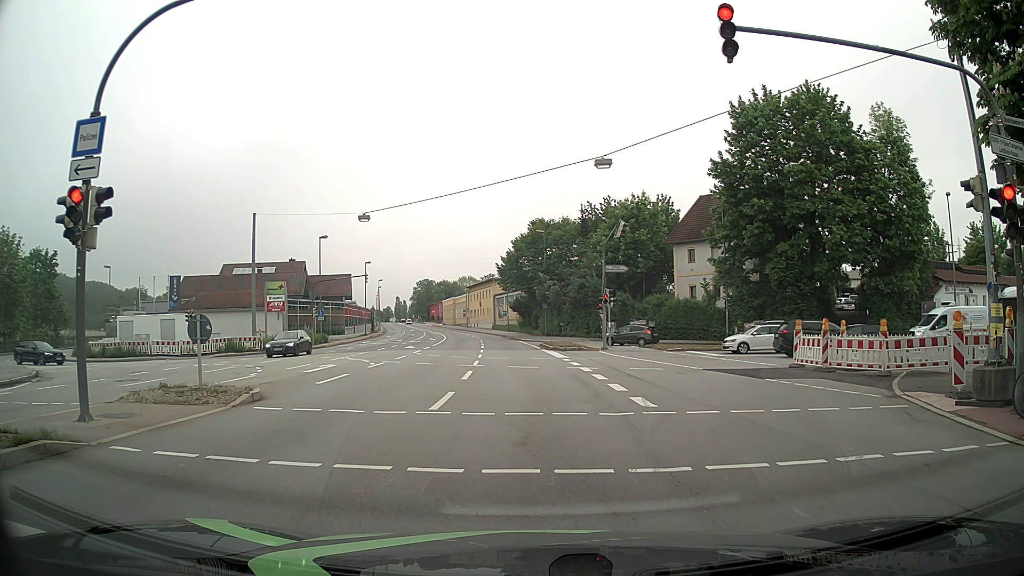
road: primary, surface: asphalt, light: Day
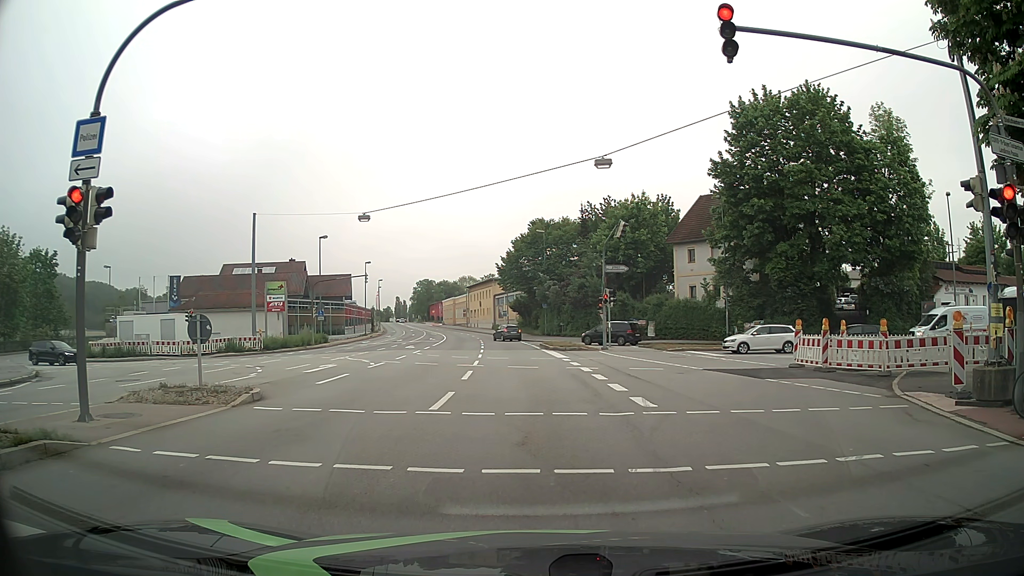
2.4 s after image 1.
(0.0, 0.0) m; 0°
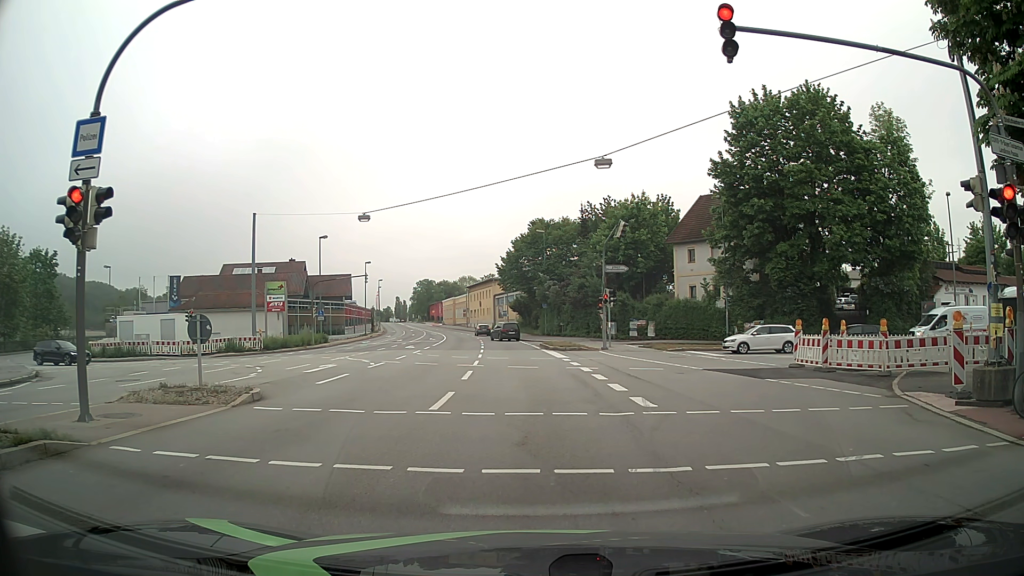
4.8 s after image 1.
(0.0, 0.0) m; 0°
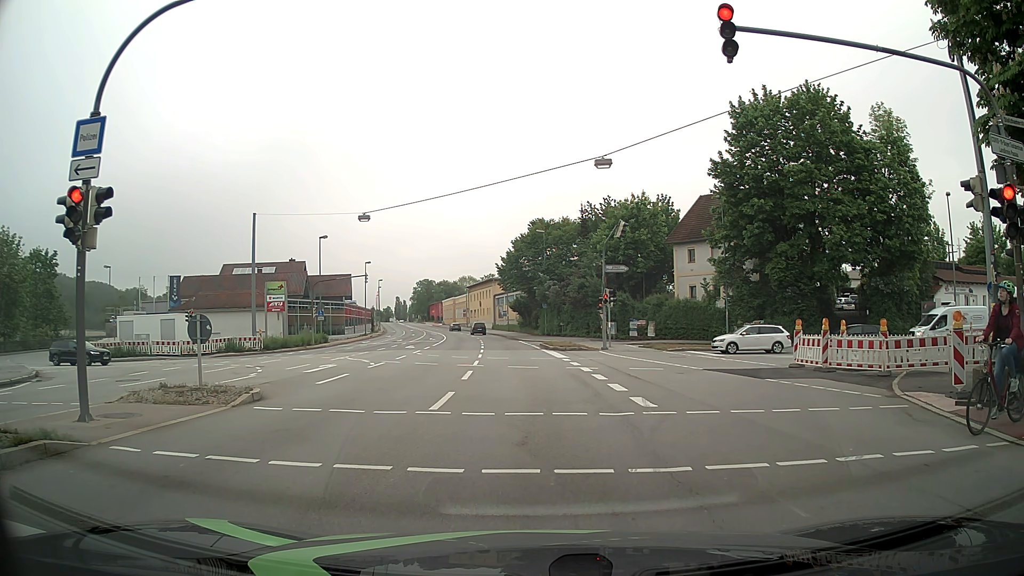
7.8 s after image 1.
(0.0, 0.0) m; 0°
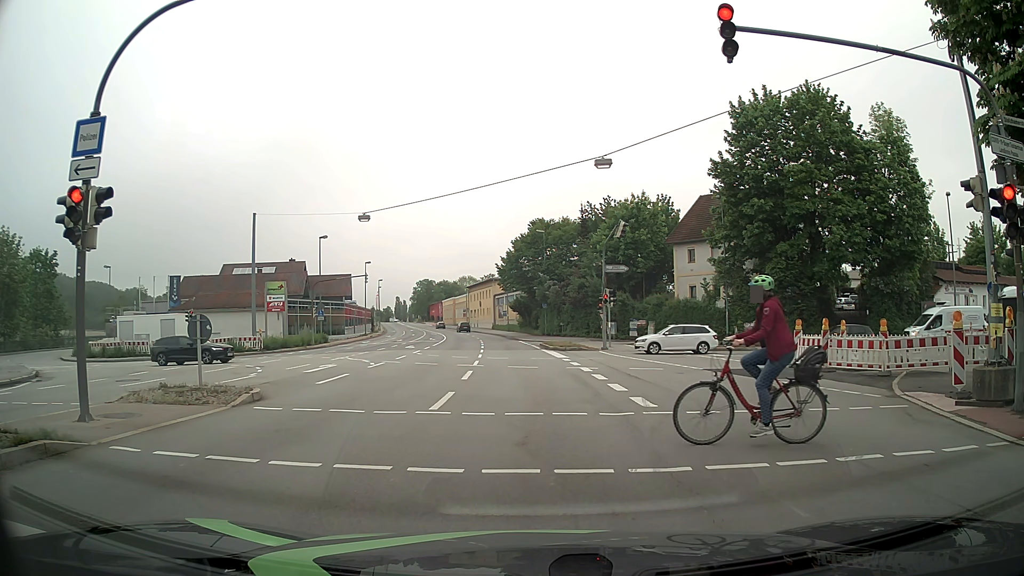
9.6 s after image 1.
(0.0, 0.0) m; 0°
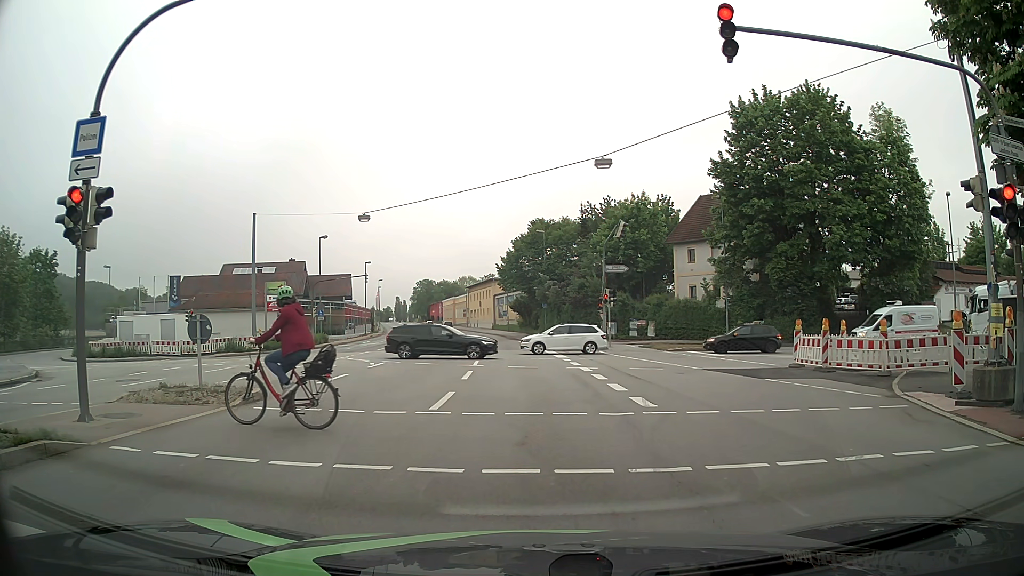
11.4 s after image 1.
(0.0, 0.0) m; 0°
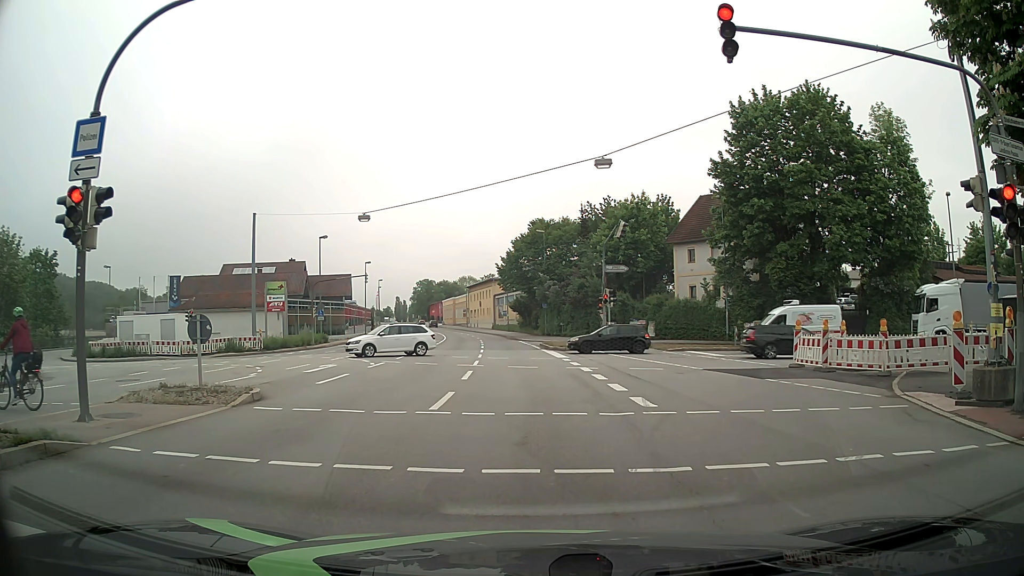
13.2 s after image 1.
(0.0, 0.0) m; 0°
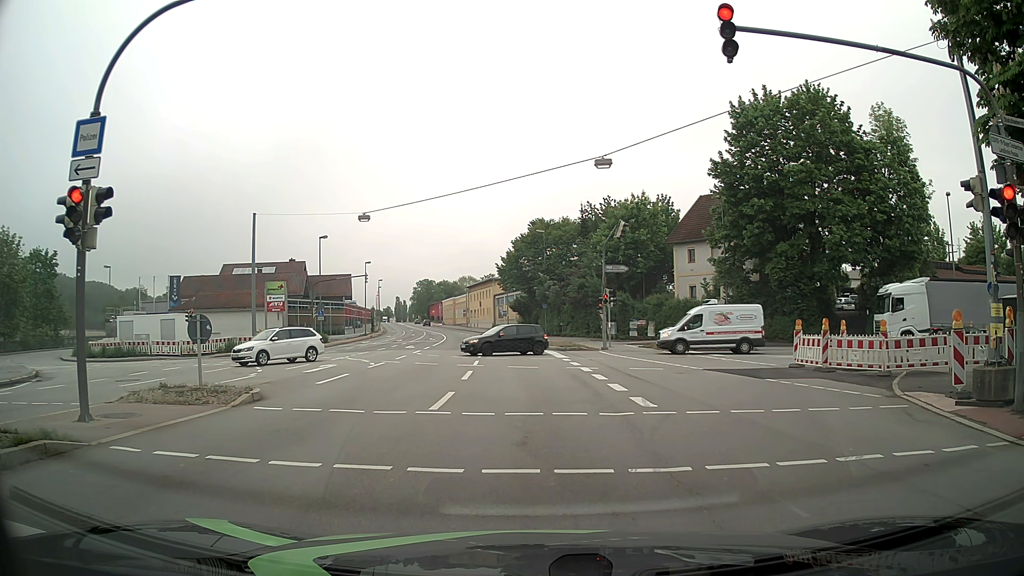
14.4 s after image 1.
(0.0, 0.0) m; 0°
(0, +10) (0, +20) (0, +30) (-1, +40) (-1, +50) (-2, +60) (-3, +70) (-4, +80) (-6, +90) (-8, +100) m
